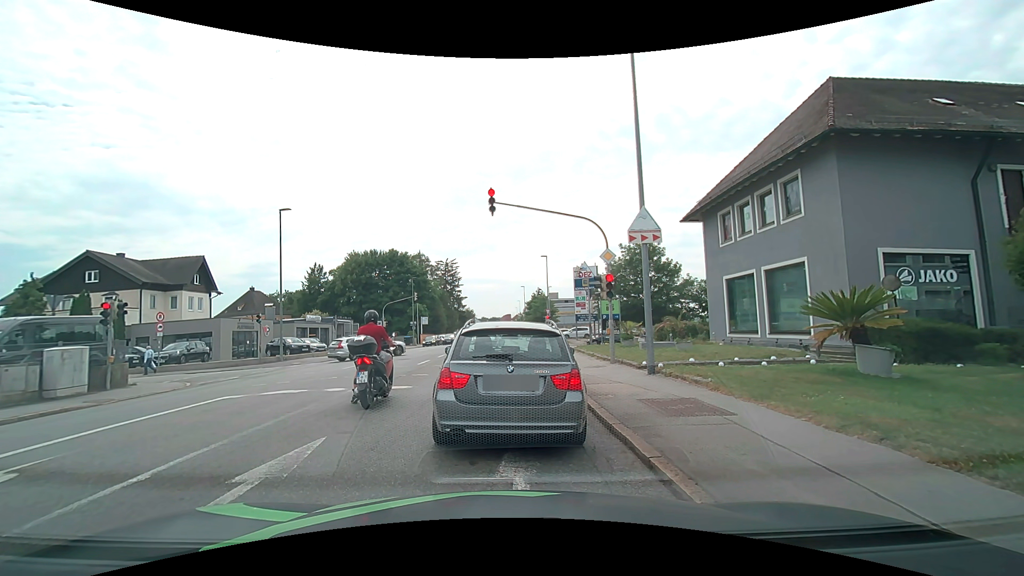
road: tertiary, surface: asphalt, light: Day
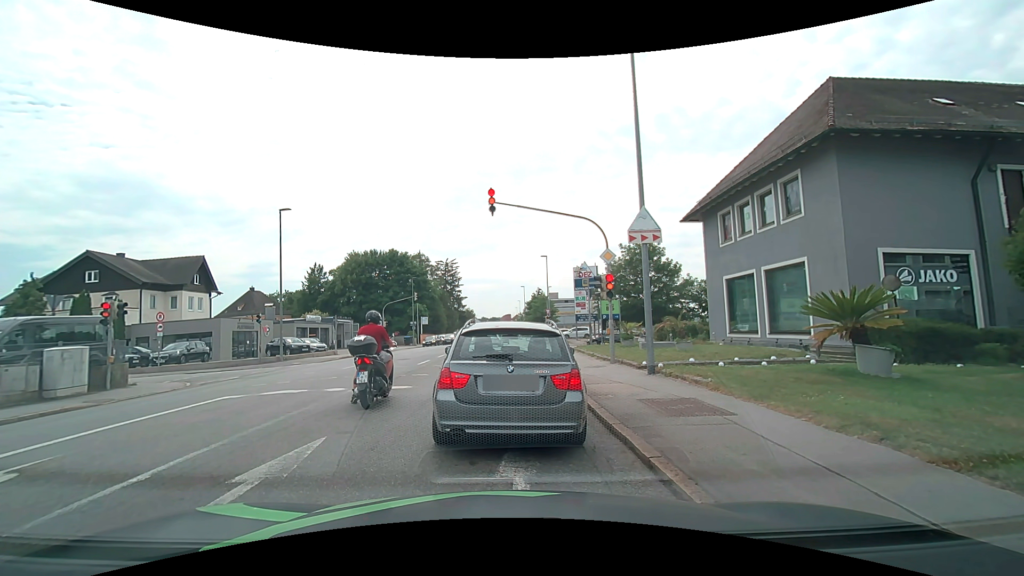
(0.0, 0.0) m; 0°
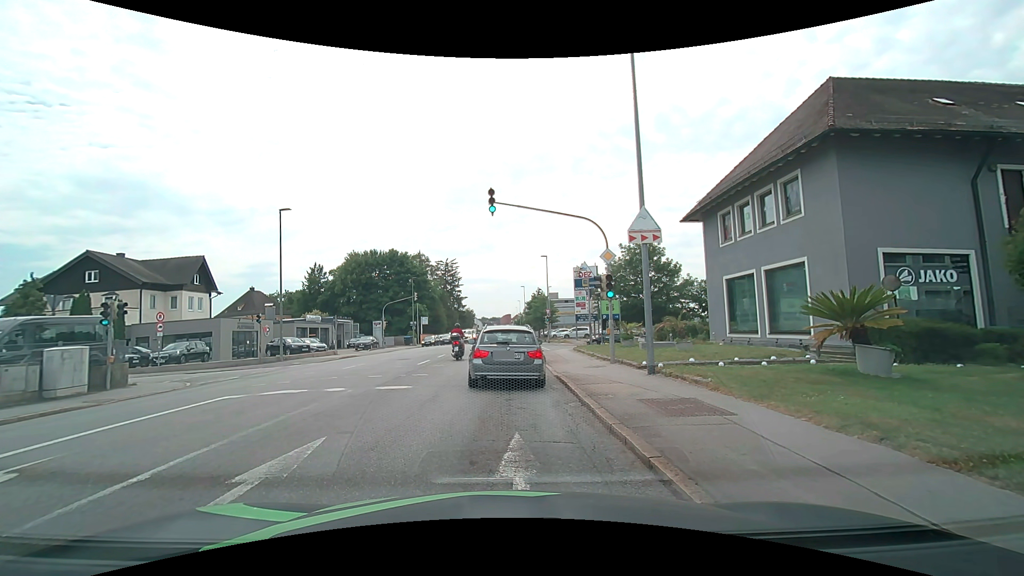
(0.0, 0.0) m; 0°
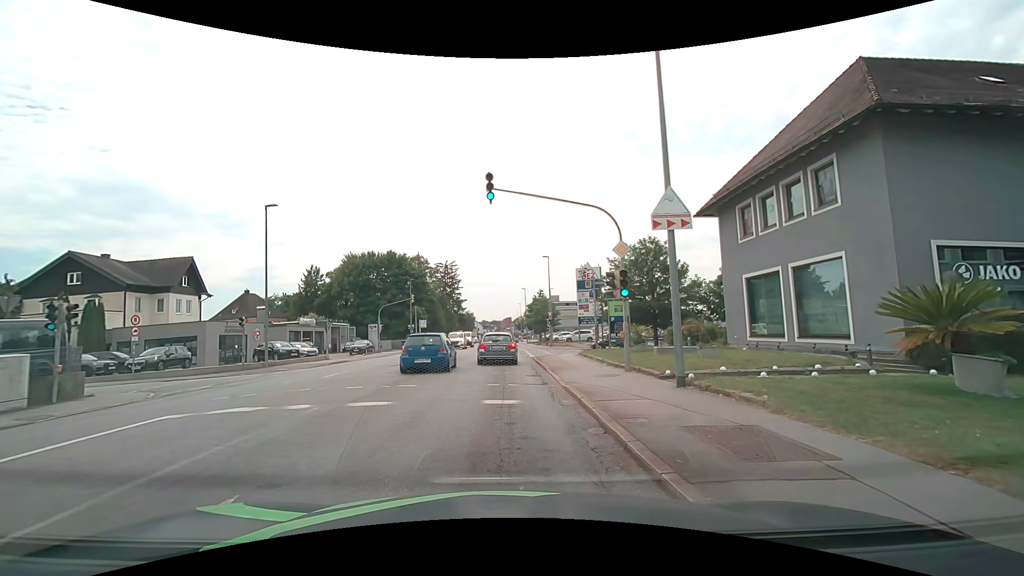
(0.0, +2.3) m; +2°
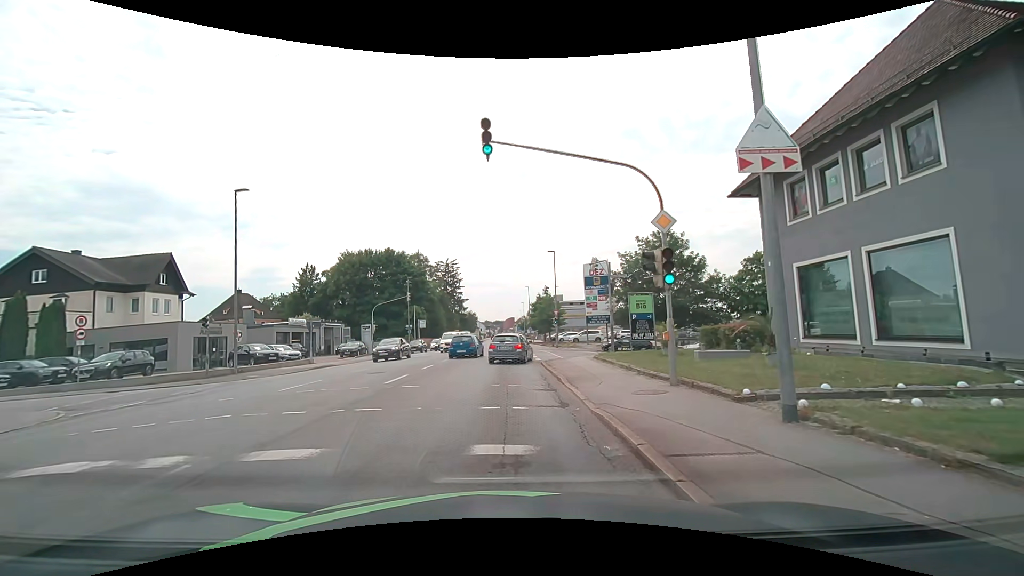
(-0.1, +4.1) m; -2°
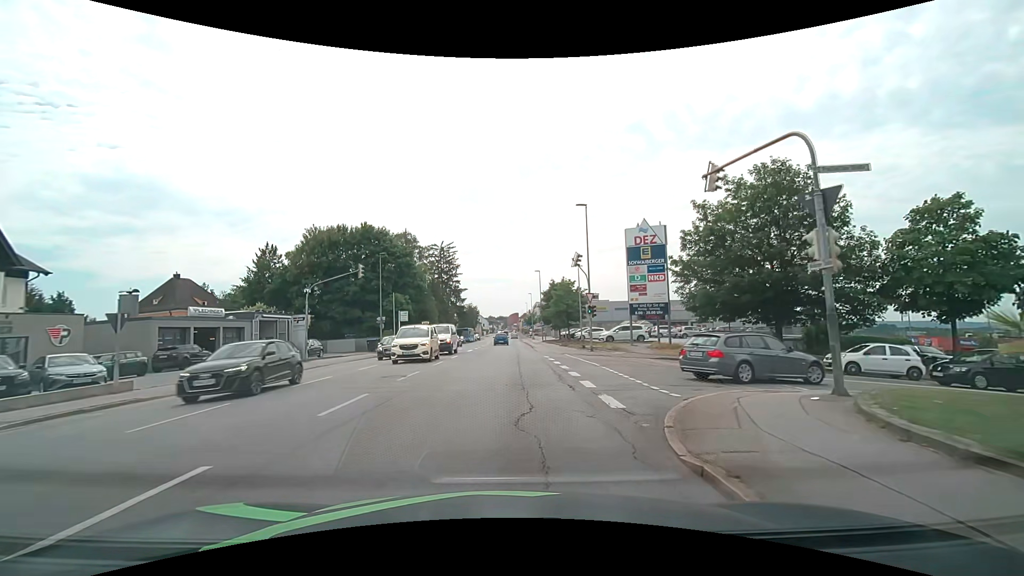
(-0.1, +18.7) m; 0°
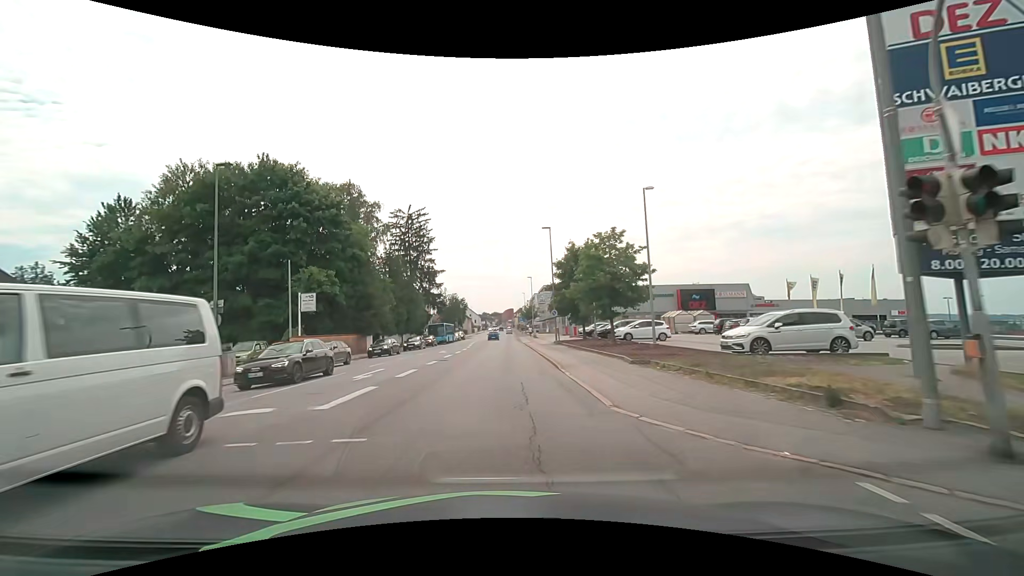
(+0.4, +28.7) m; +1°
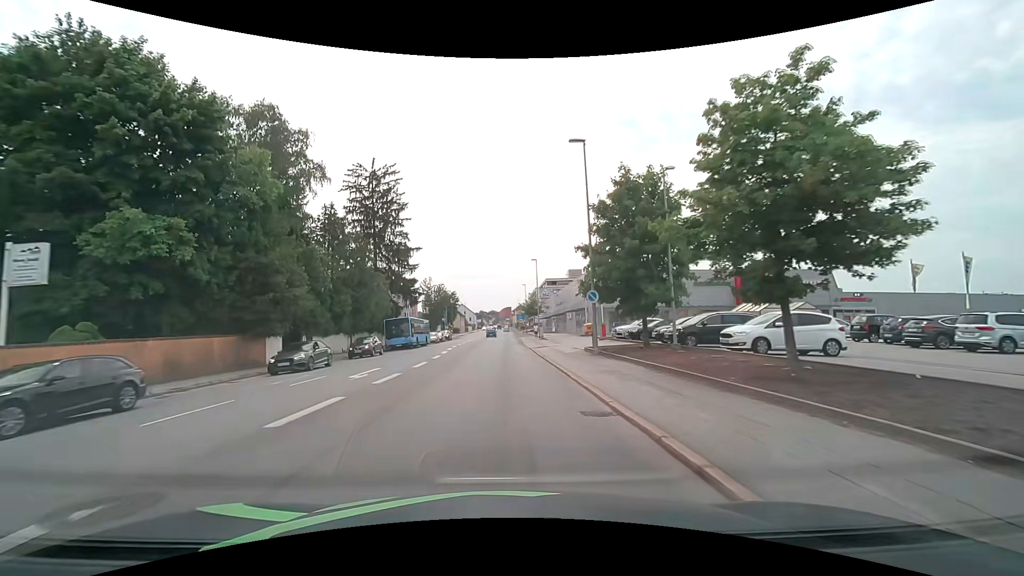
(-0.1, +20.2) m; 0°
(0, +10) (0, +20) (0, +30) (0, +40) (0, +50) (0, +60) (0, +70) (0, +80) (0, +90) (0, +100) m
